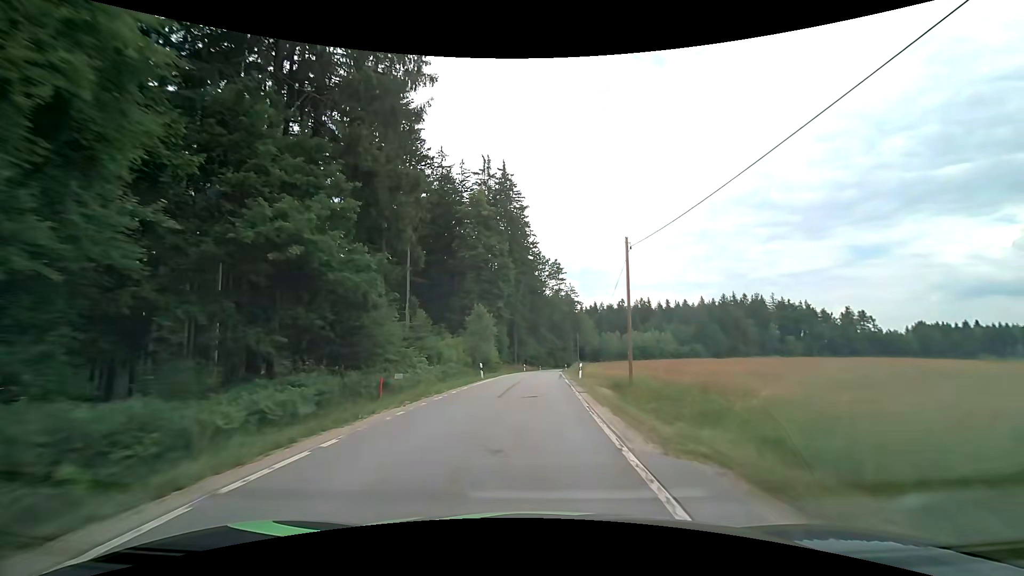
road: tertiary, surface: asphalt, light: Day
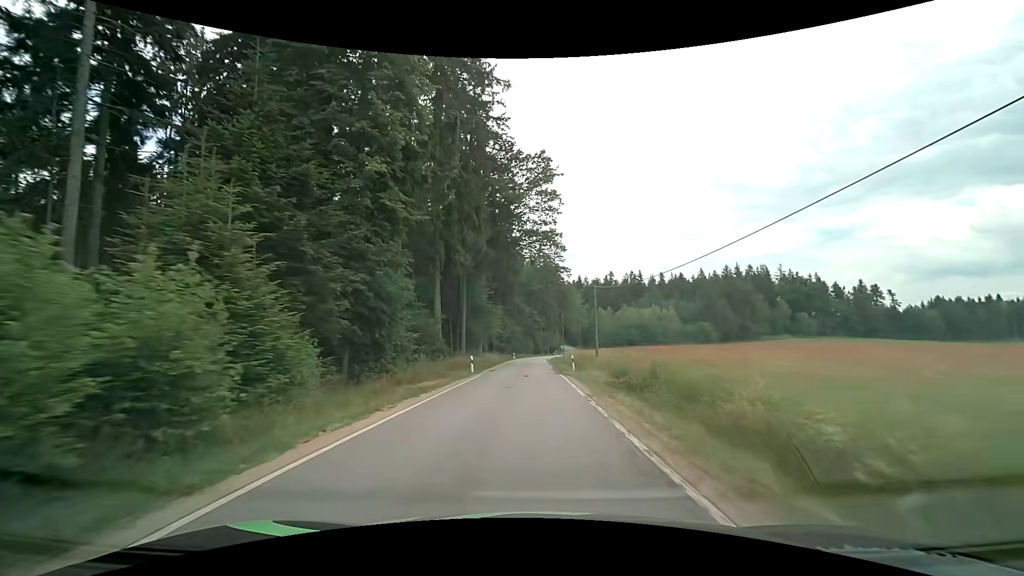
(+0.9, +43.7) m; +2°
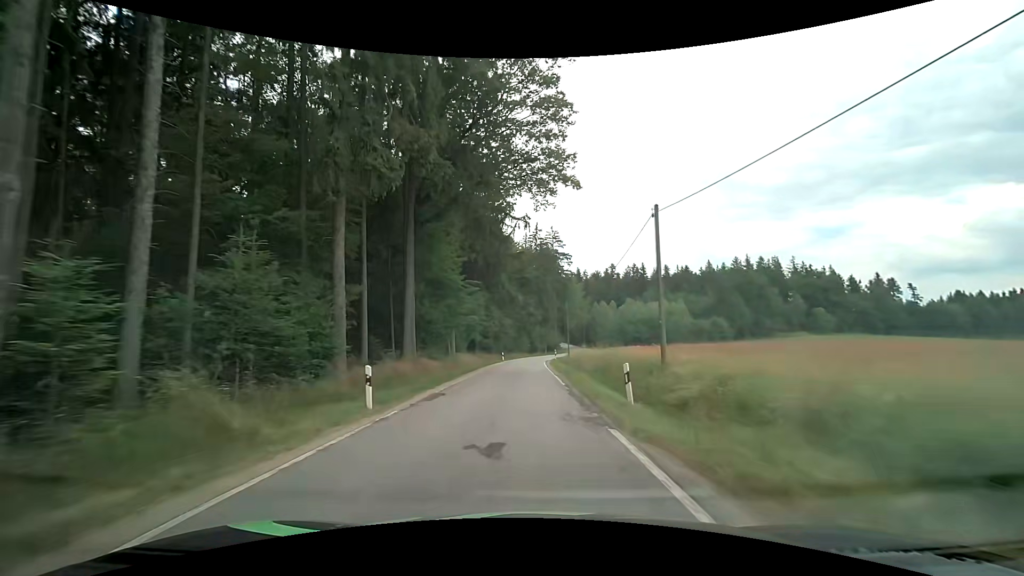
(+0.2, +18.6) m; +1°
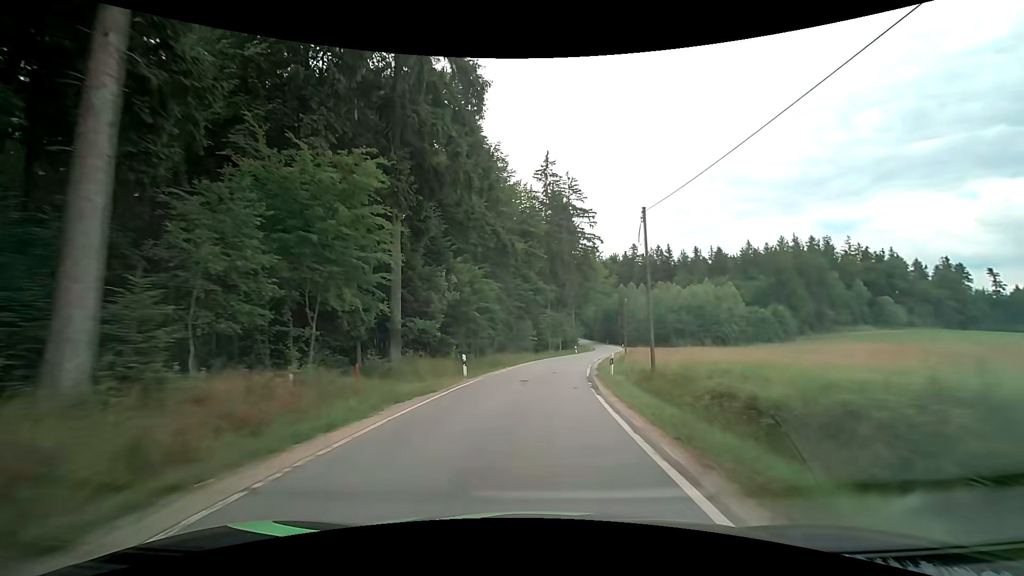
(-0.3, +36.9) m; -1°
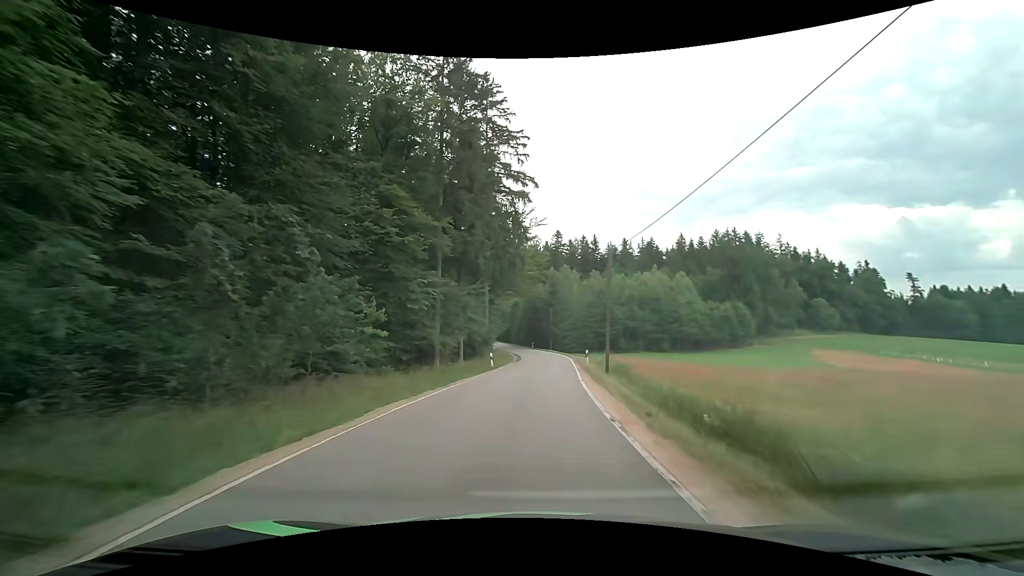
(+2.0, +34.2) m; +9°
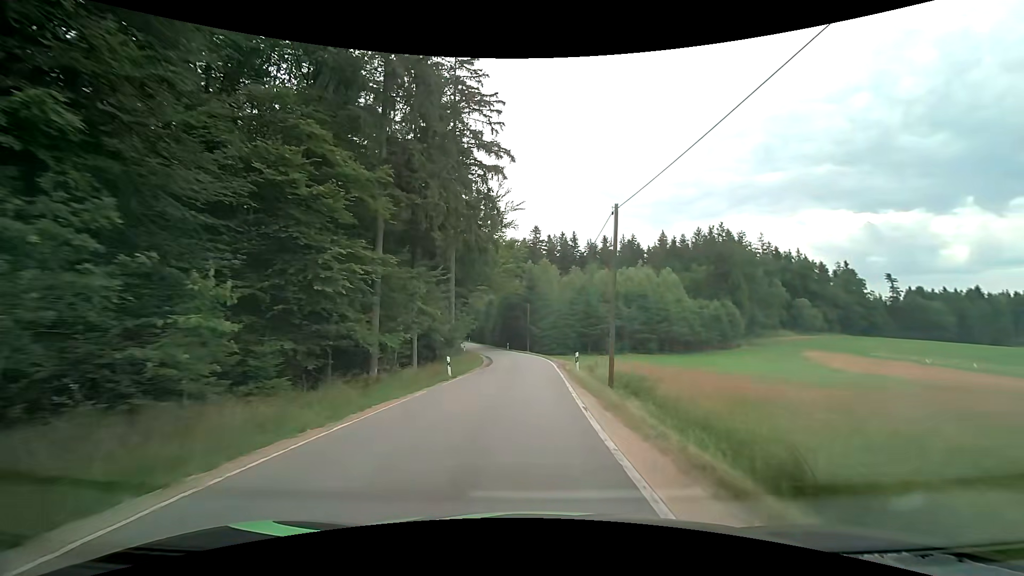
(+0.3, +8.1) m; +3°
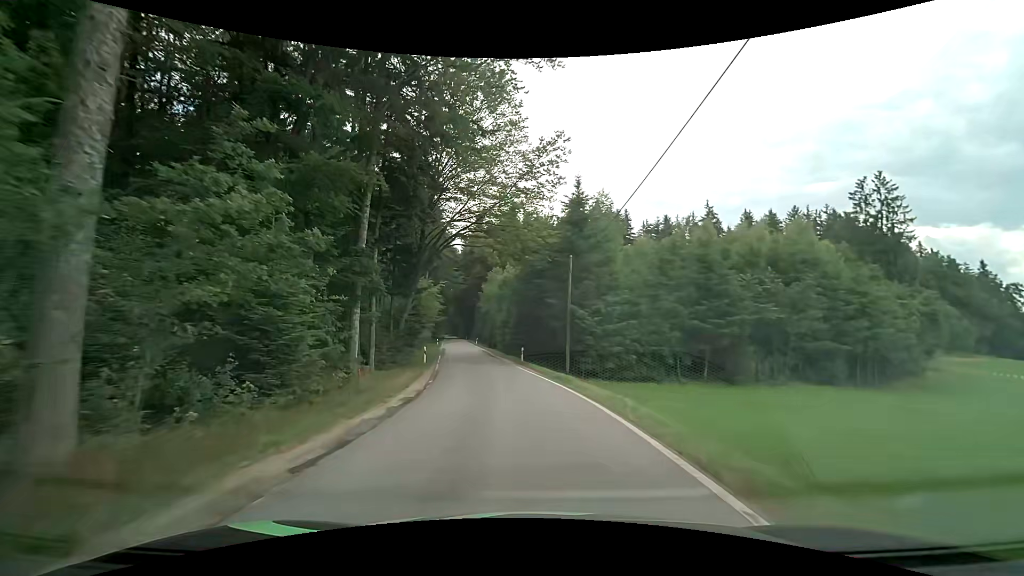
(-0.1, +38.3) m; -3°
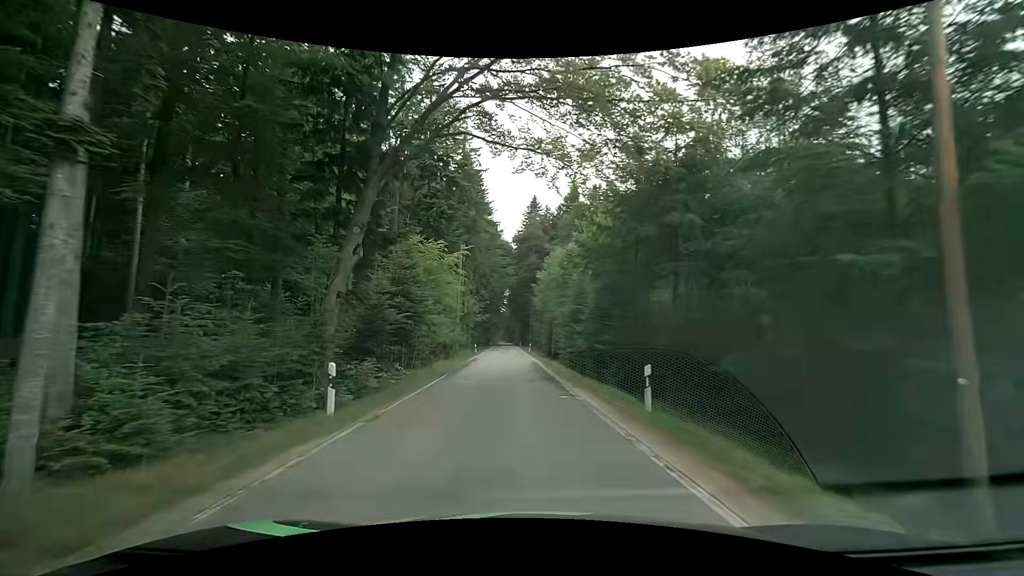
(-1.5, +21.8) m; -7°
(0, +10) (-1, +20) (-1, +30) (-2, +40) (-2, +50) (-3, +60) (-4, +70) (-4, +80) (-5, +90) (-5, +100) m
